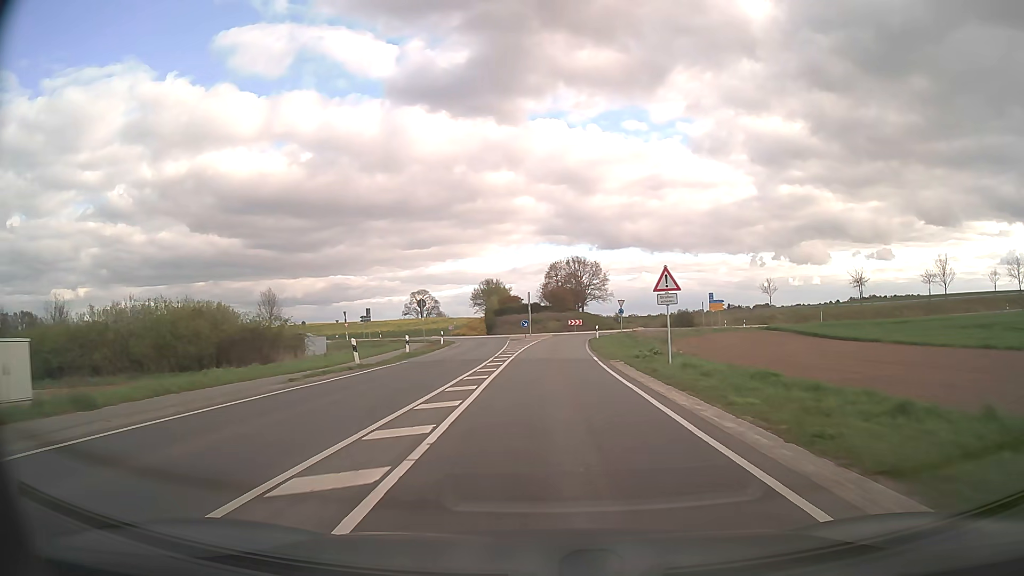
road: secondary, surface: asphalt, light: Day
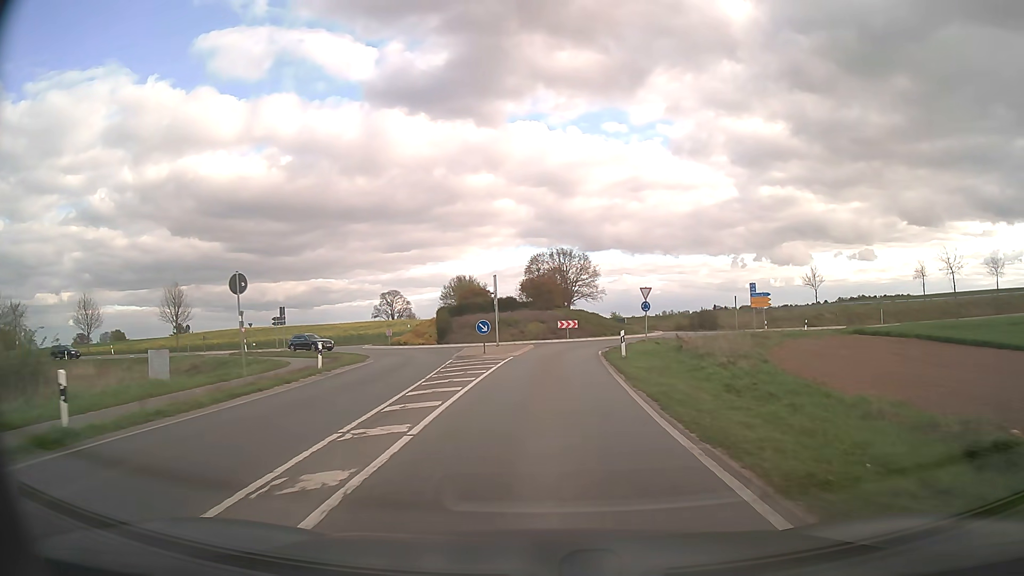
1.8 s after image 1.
(+0.4, +24.2) m; +2°
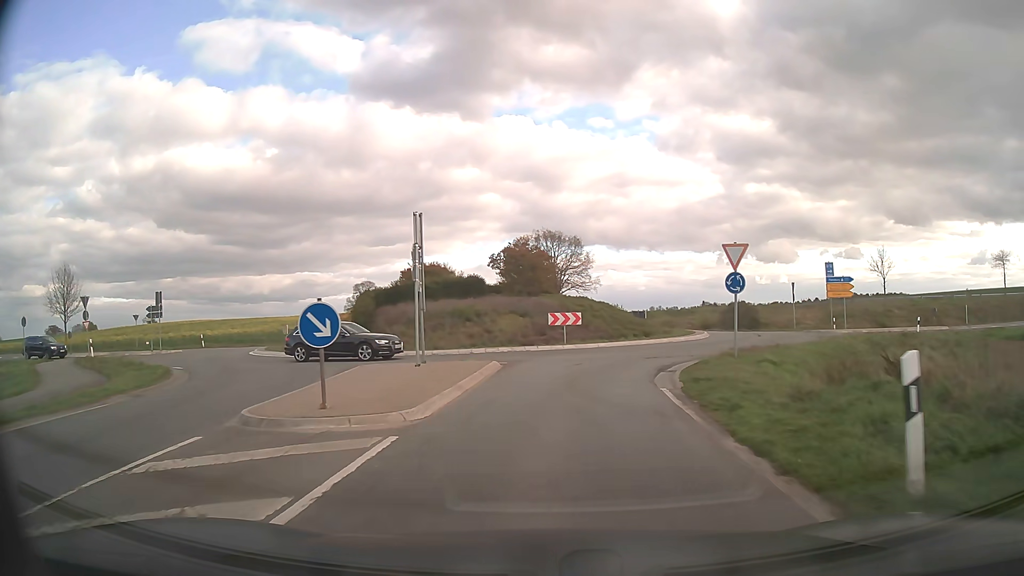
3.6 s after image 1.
(+0.1, +19.9) m; +1°
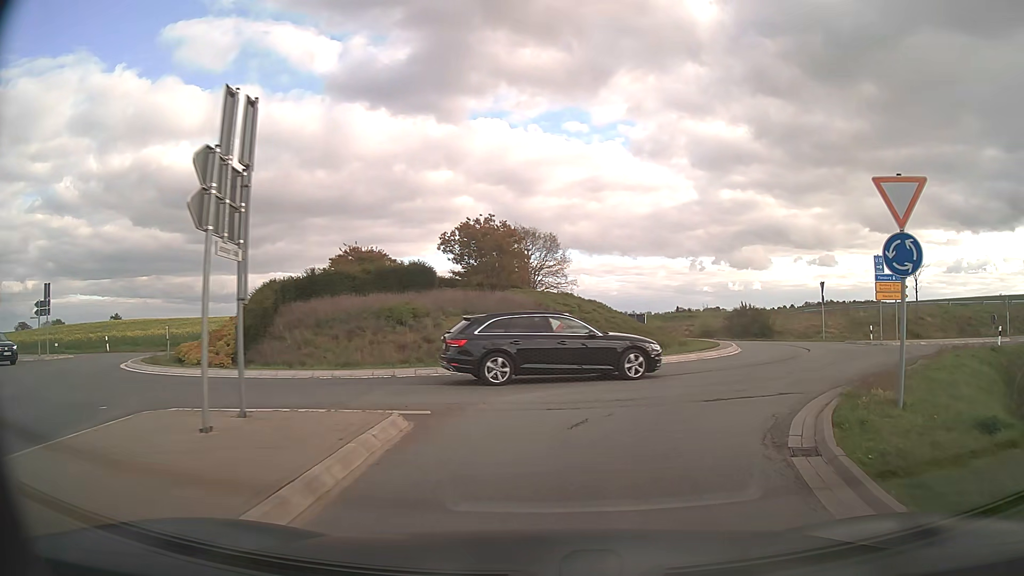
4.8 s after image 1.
(+0.1, +9.9) m; +2°
(+1, +10) (+6, +19) (+10, +28) (+9, +37) (+2, +44) (-8, +45) (-17, +41) (-26, +36) (-35, +32) (-45, +31) m
